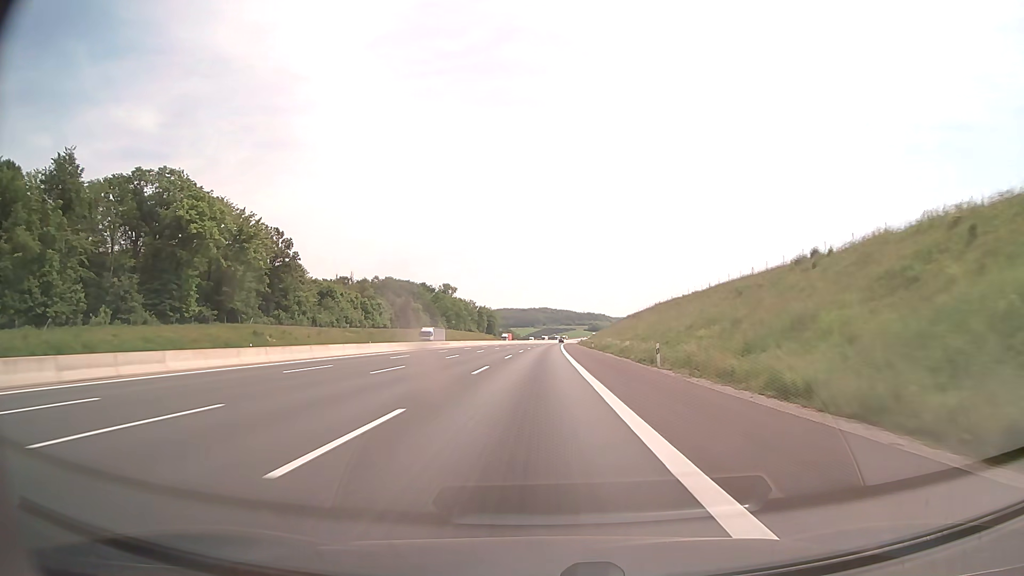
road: motorway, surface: asphalt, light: Day
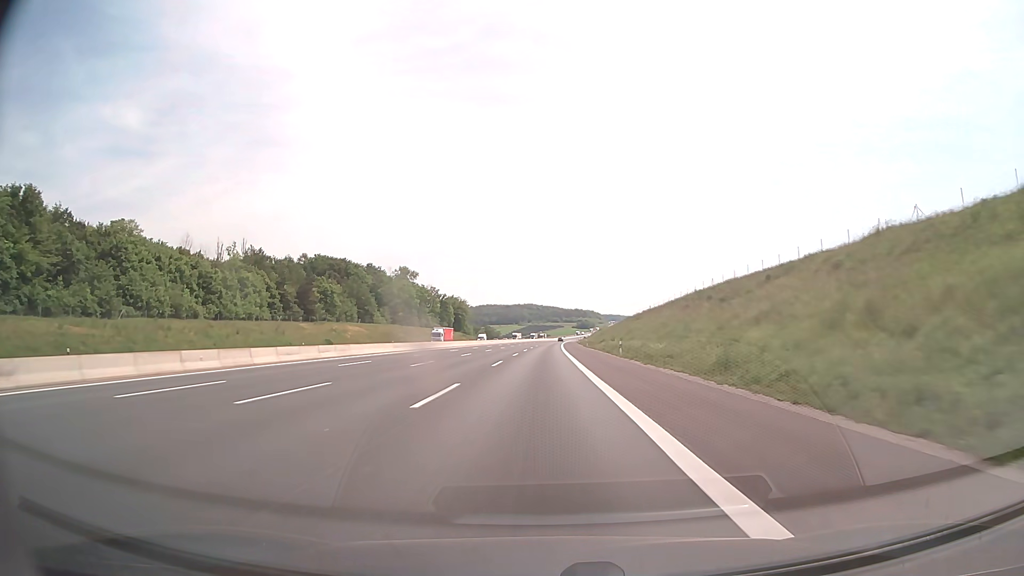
(+0.8, +82.7) m; +1°
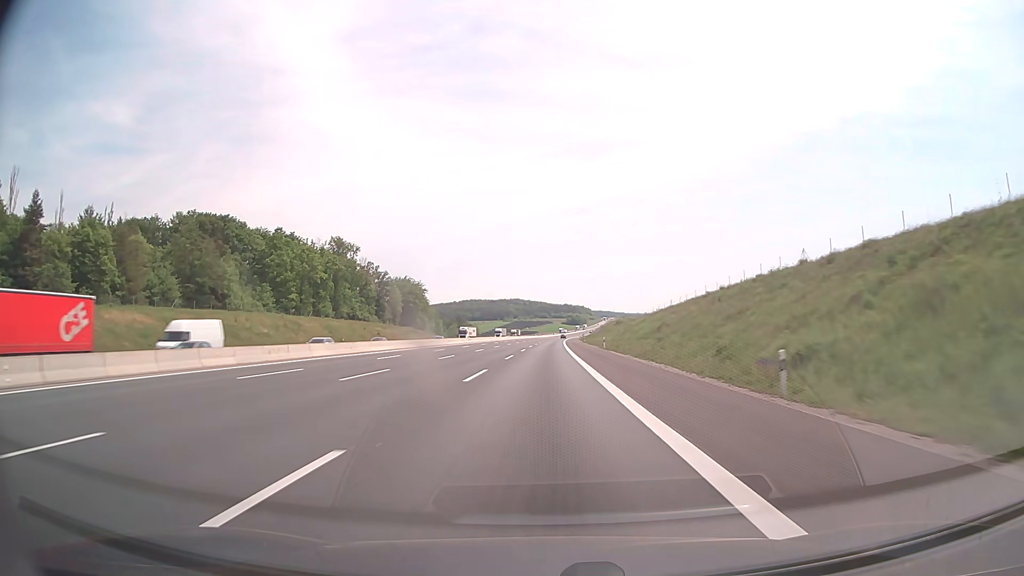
(+0.7, +82.7) m; +1°
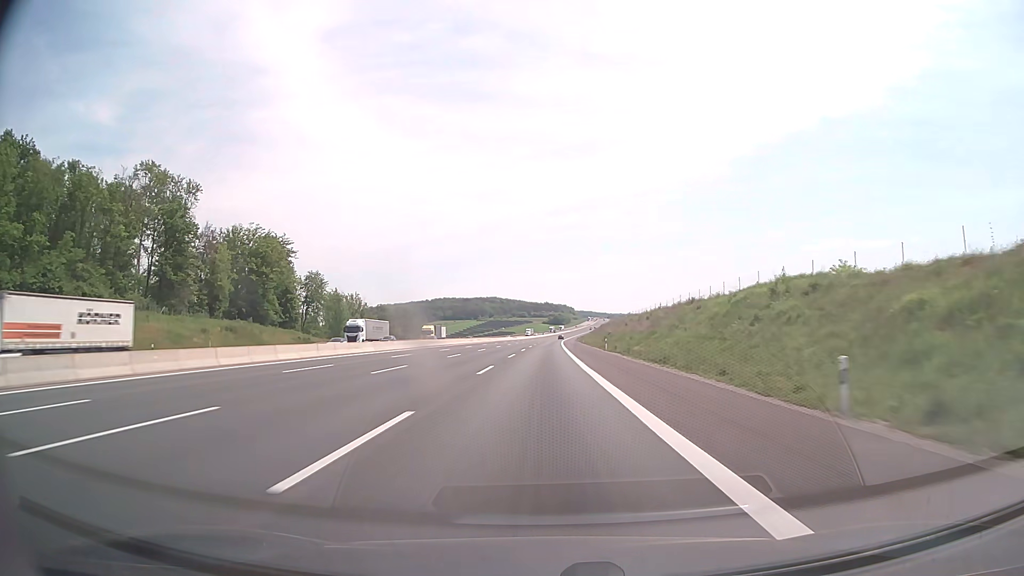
(+1.4, +103.3) m; +2°
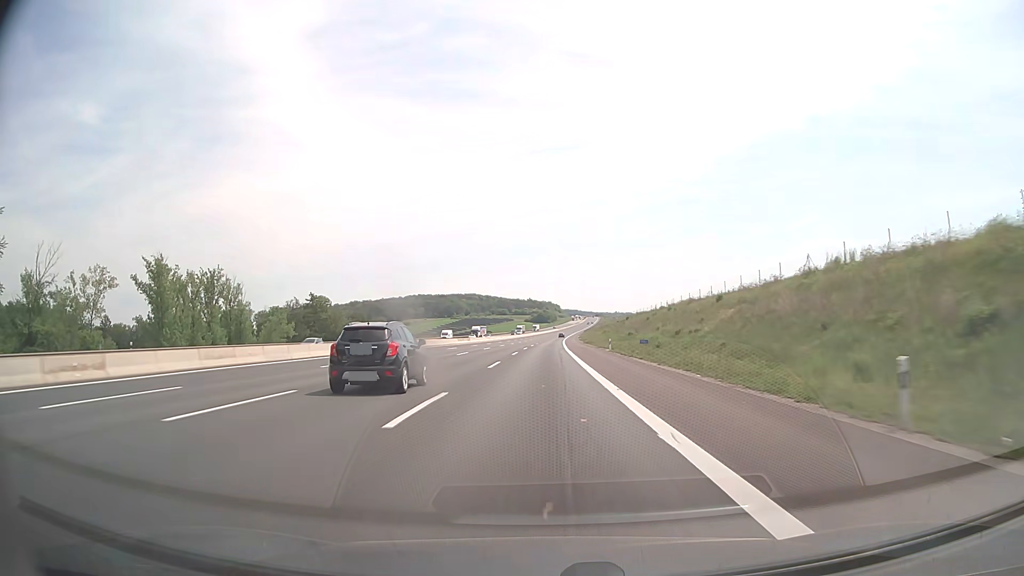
(+1.3, +103.1) m; +1°
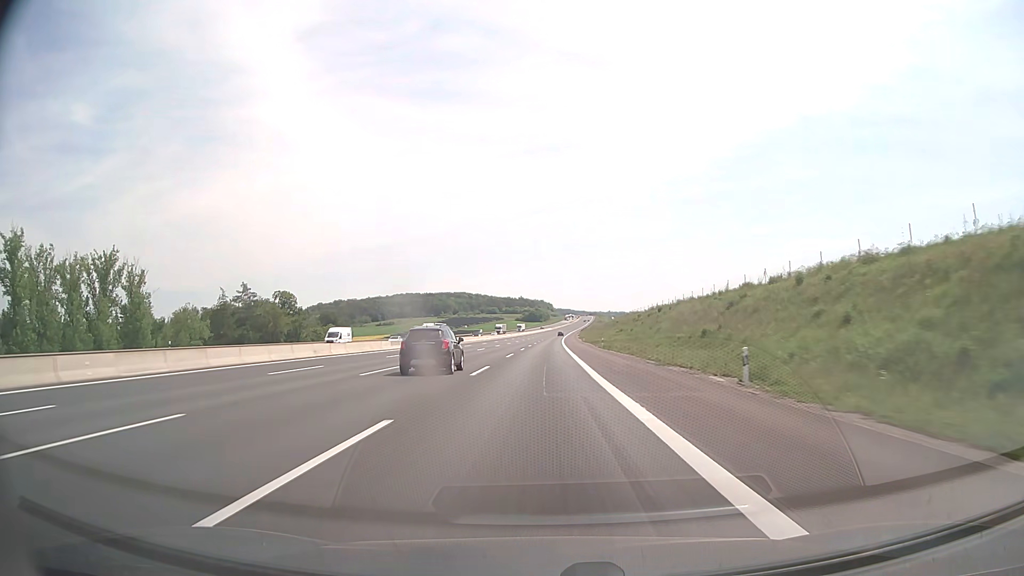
(+0.2, +41.2) m; +1°
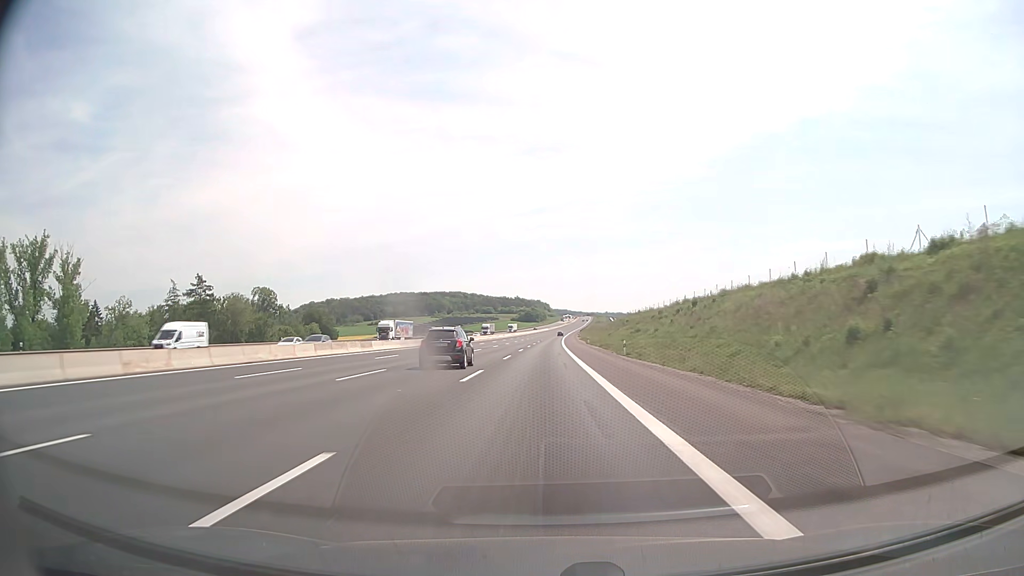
(0.0, +20.6) m; 0°
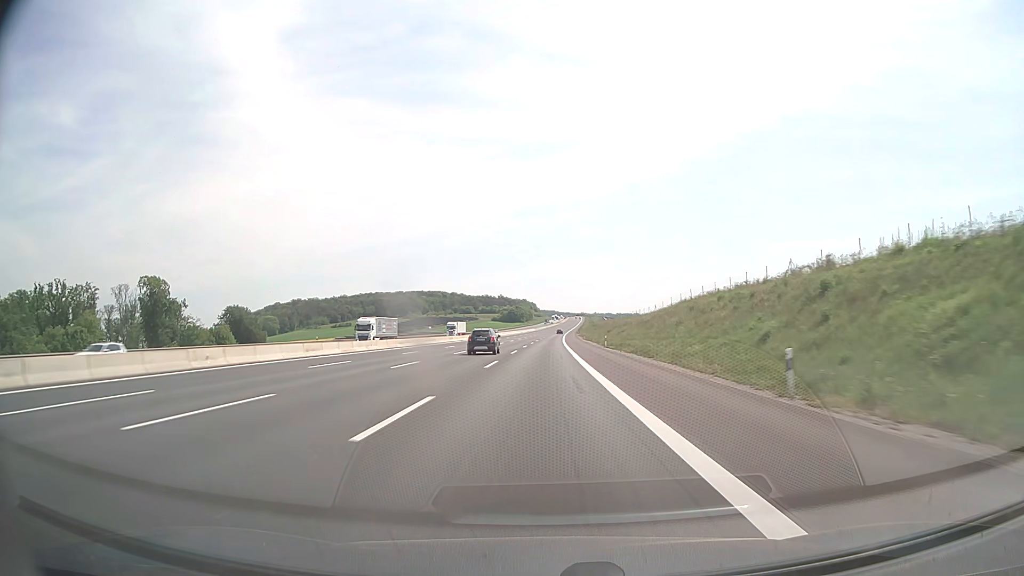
(+0.9, +82.4) m; +1°
(0, +10) (0, +20) (0, +30) (0, +40) (0, +50) (0, +60) (+1, +70) (+1, +80) (+1, +90) (+1, +100) m
